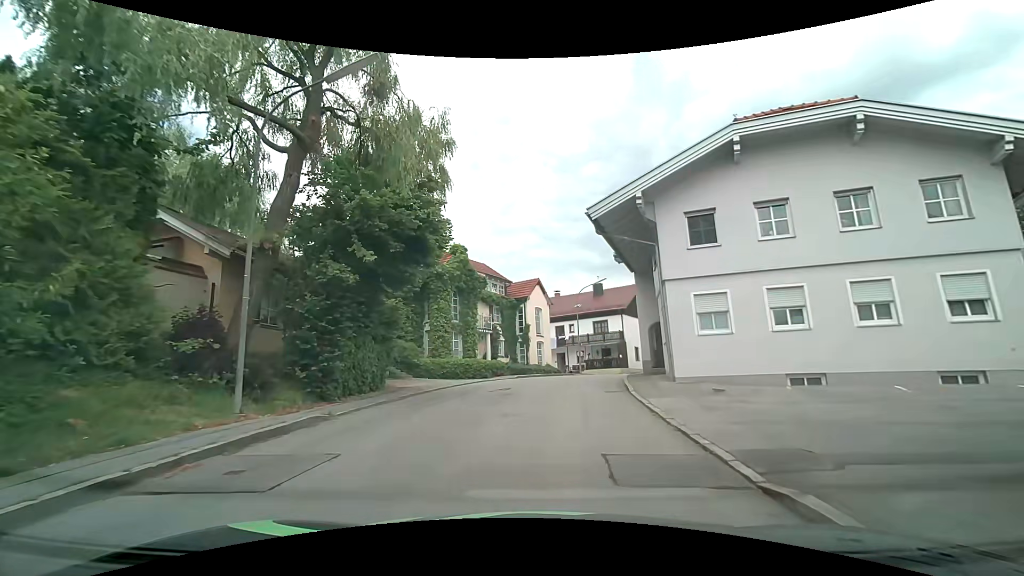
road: tertiary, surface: asphalt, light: Day
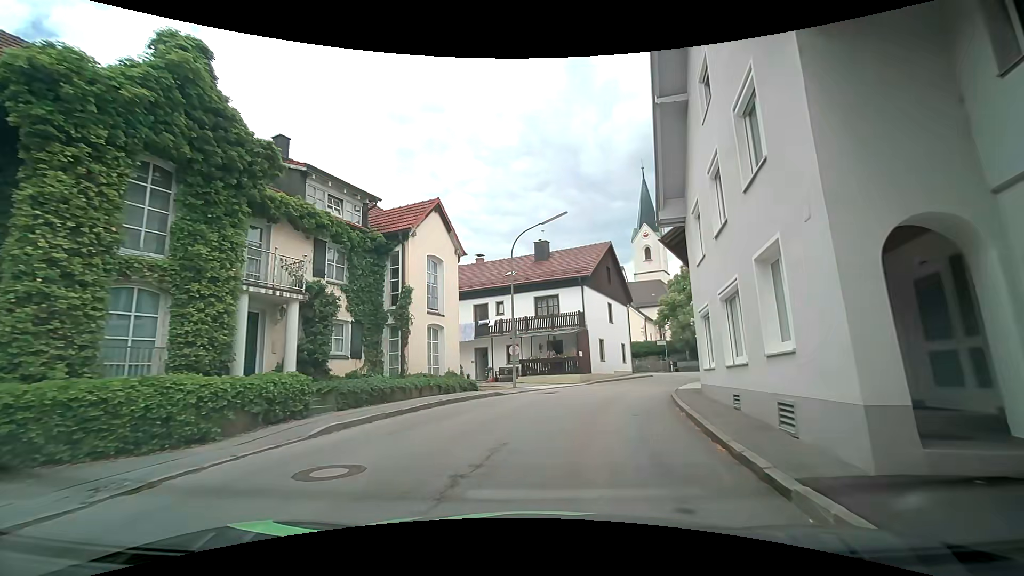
(+0.5, +19.6) m; +6°
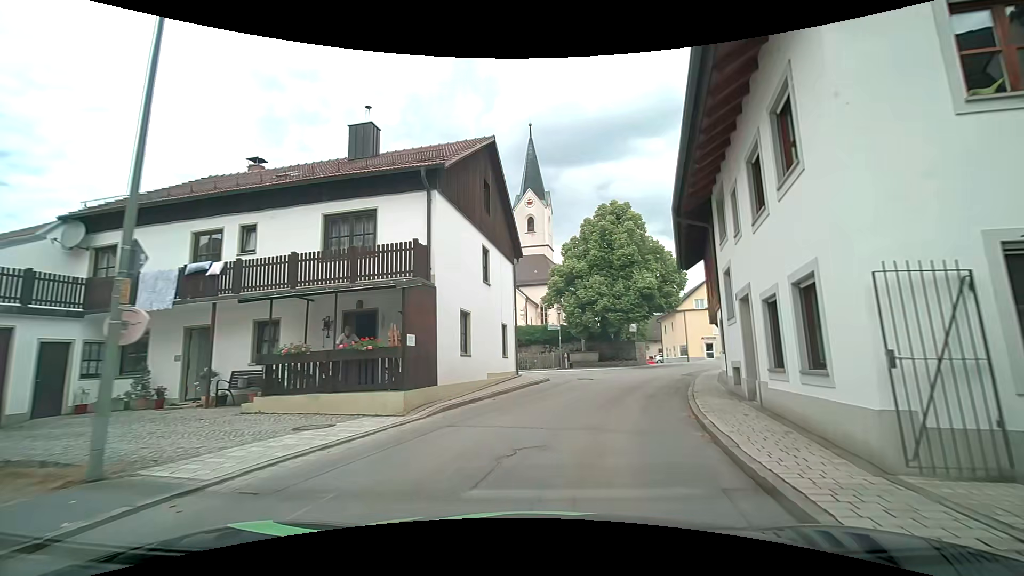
(+1.8, +16.1) m; +13°
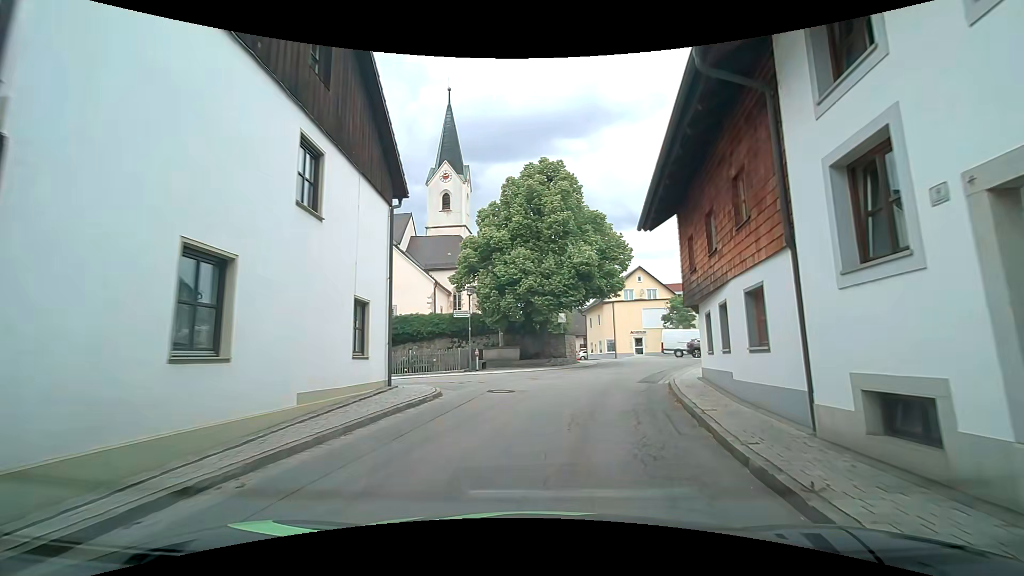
(+0.9, +8.6) m; +10°
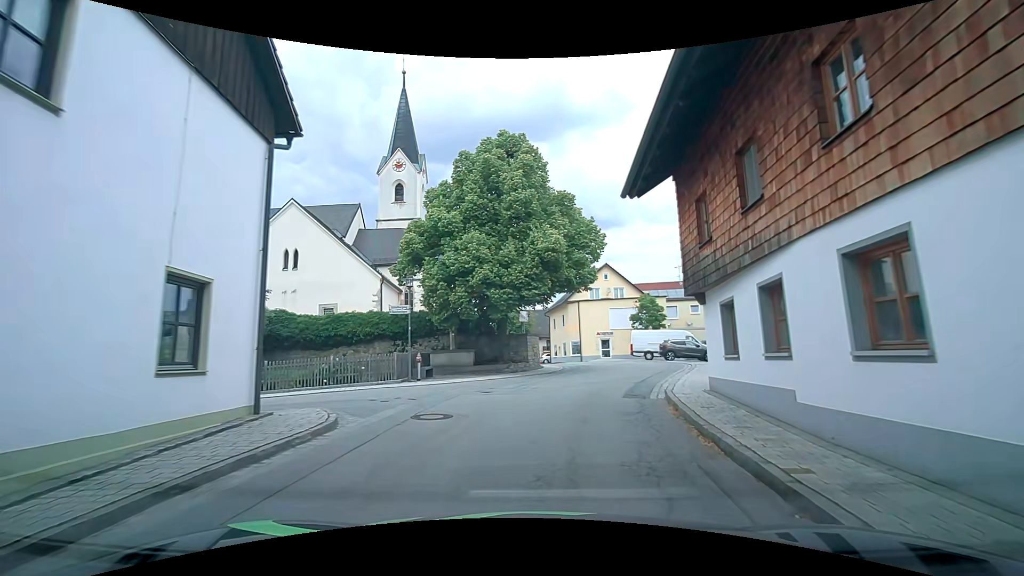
(+0.2, +4.4) m; +3°
